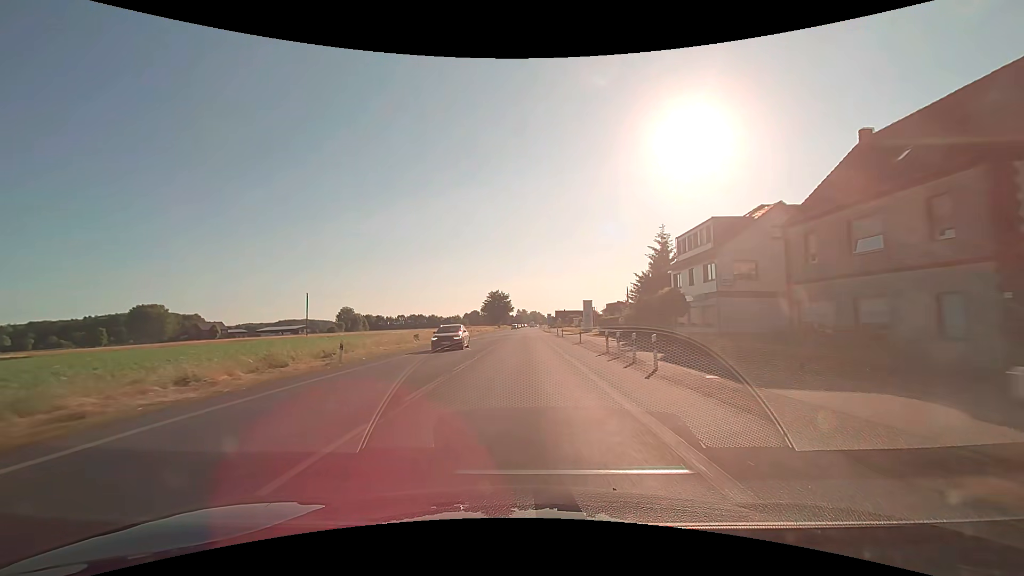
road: primary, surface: asphalt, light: Day
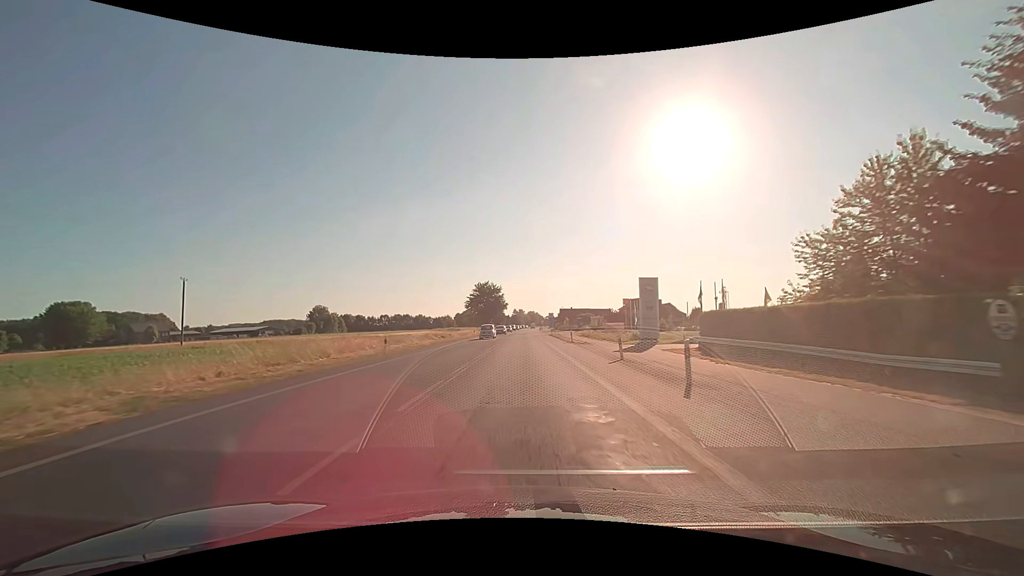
(+0.1, +43.1) m; 0°
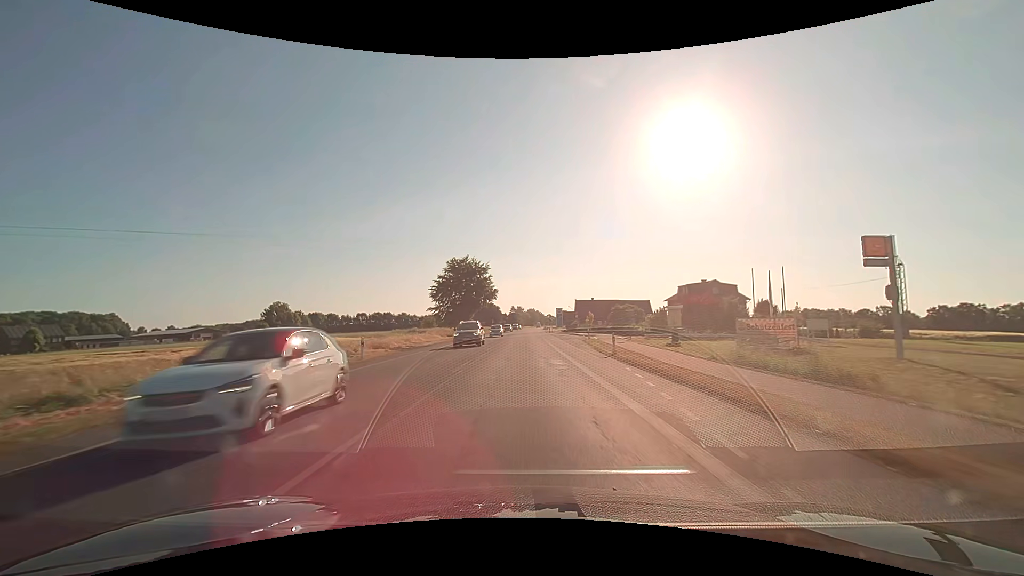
(0.0, +53.8) m; 0°
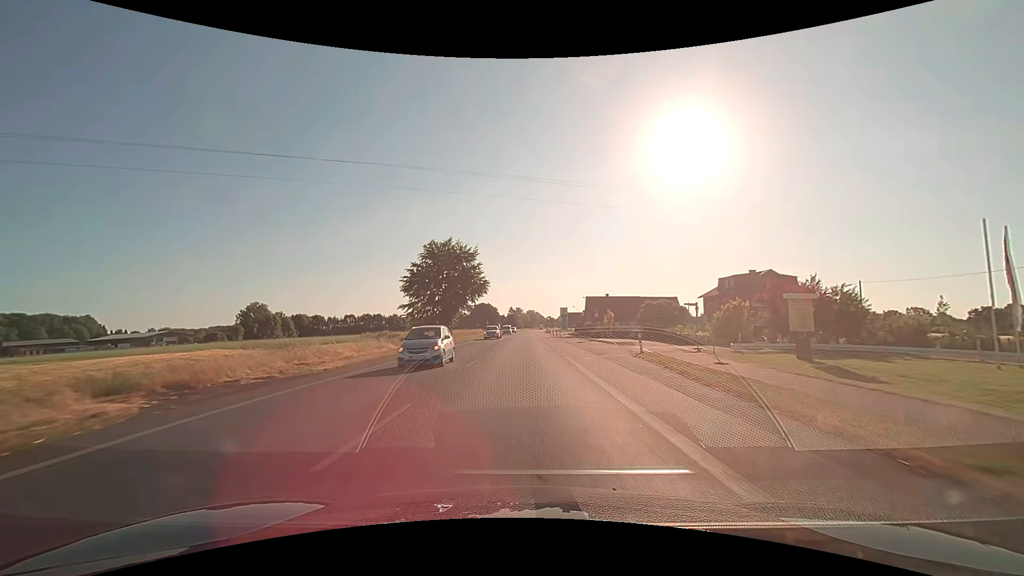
(0.0, +21.6) m; 0°
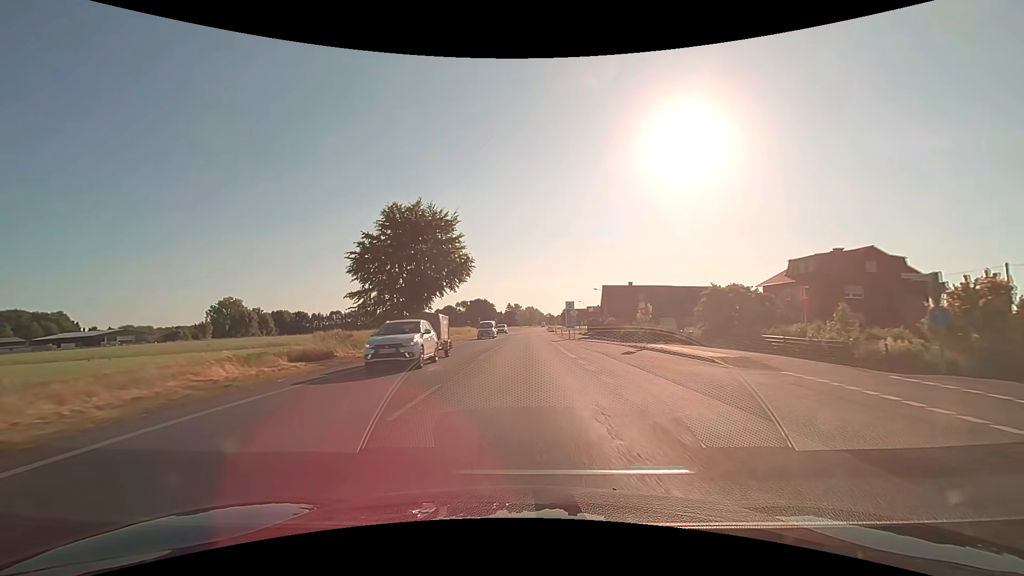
(+0.1, +21.5) m; 0°
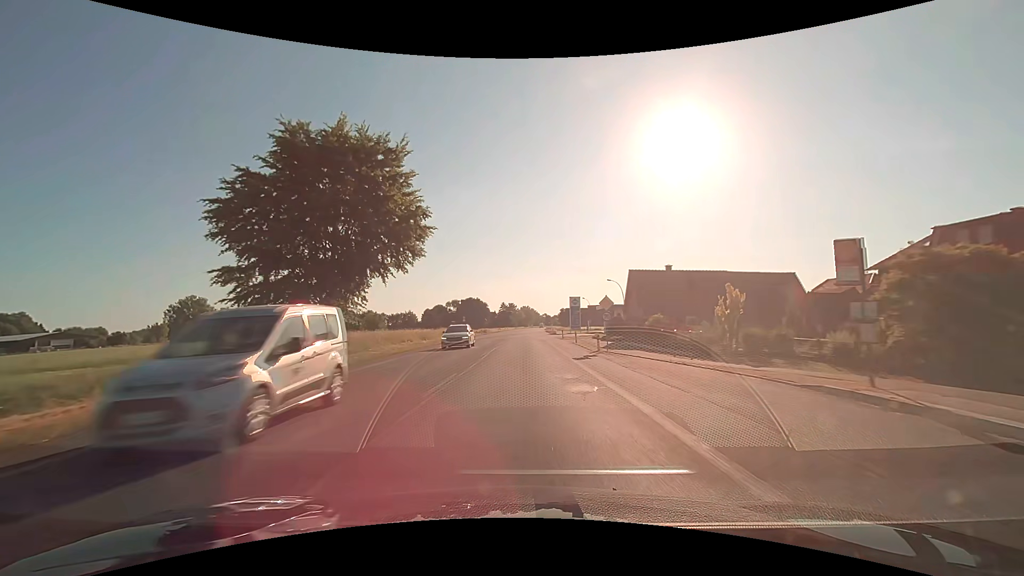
(+0.1, +21.5) m; +1°
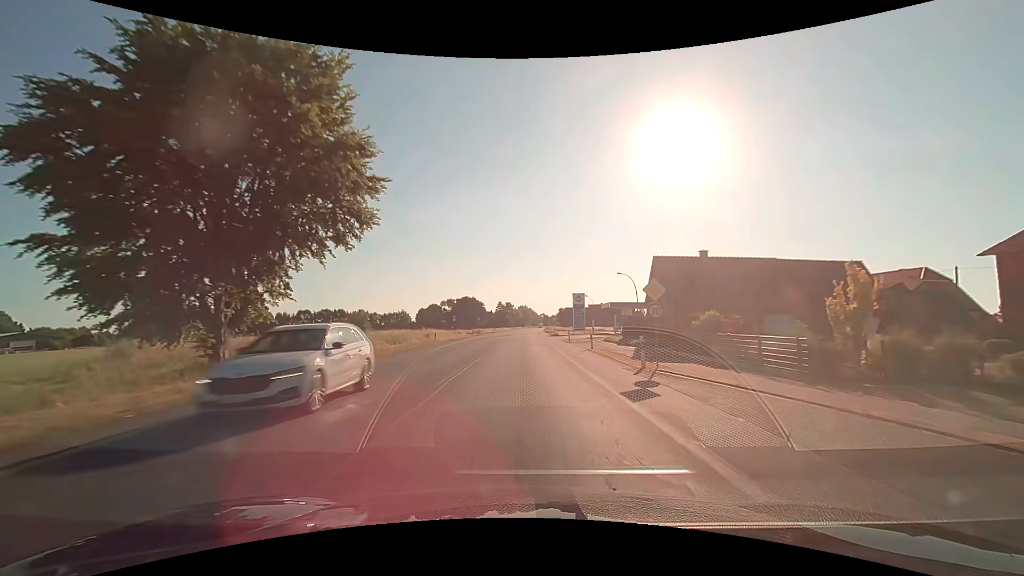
(0.0, +10.8) m; 0°
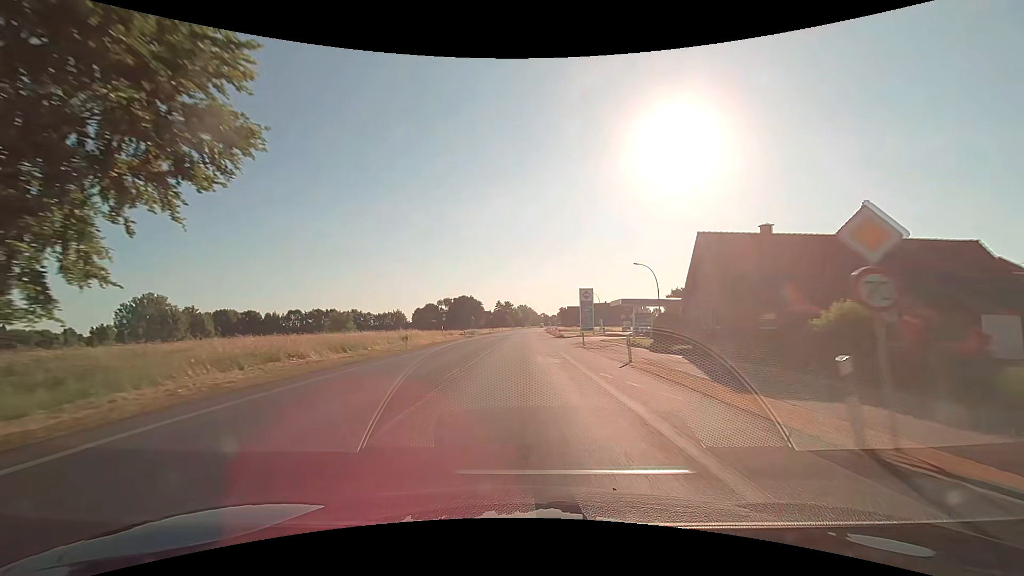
(0.0, +10.8) m; 0°
(0, +10) (0, +20) (0, +30) (0, +40) (0, +50) (0, +60) (0, +70) (0, +80) (0, +90) (0, +100) m
